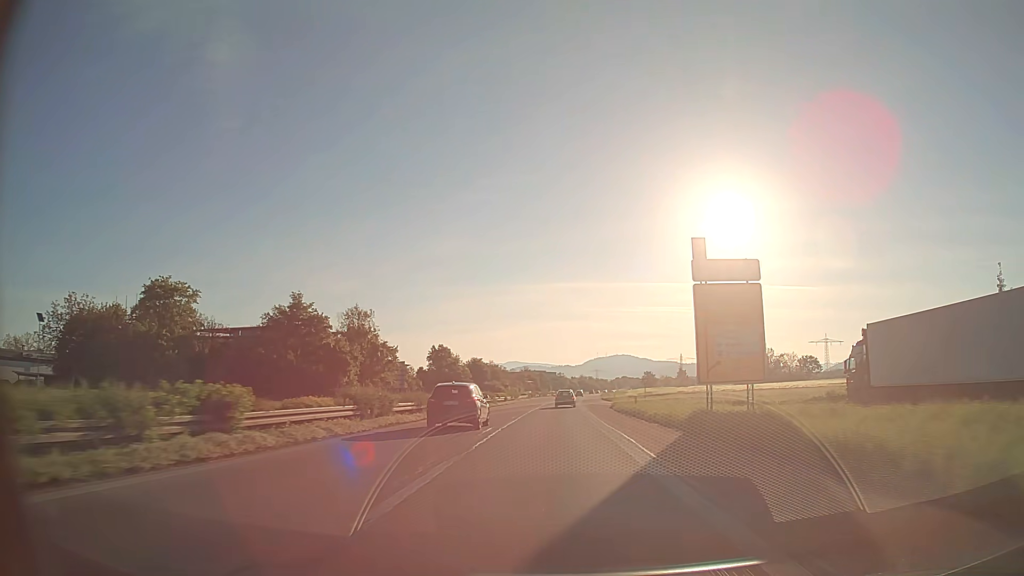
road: trunk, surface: asphalt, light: Day
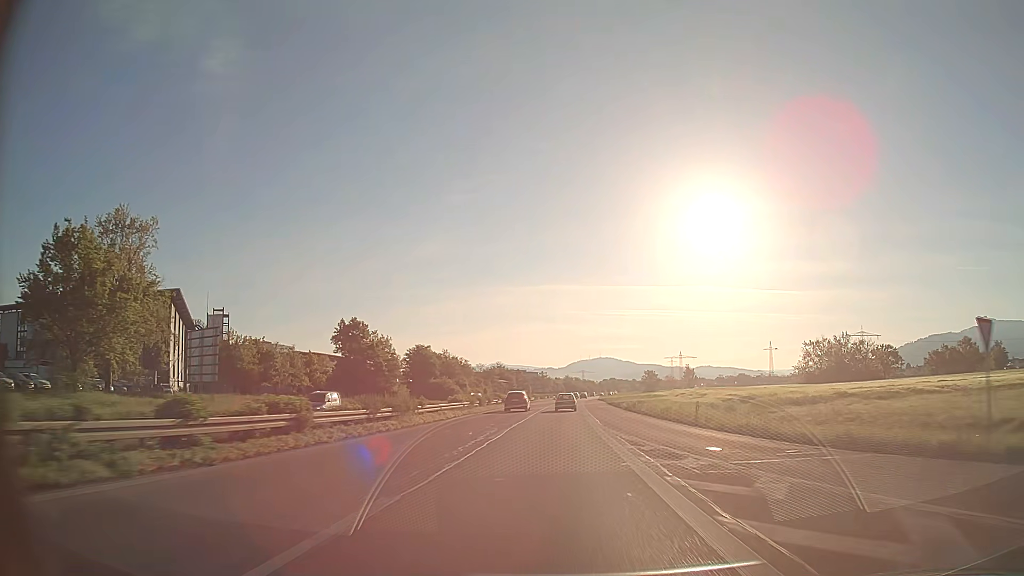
(+0.8, +60.2) m; +1°
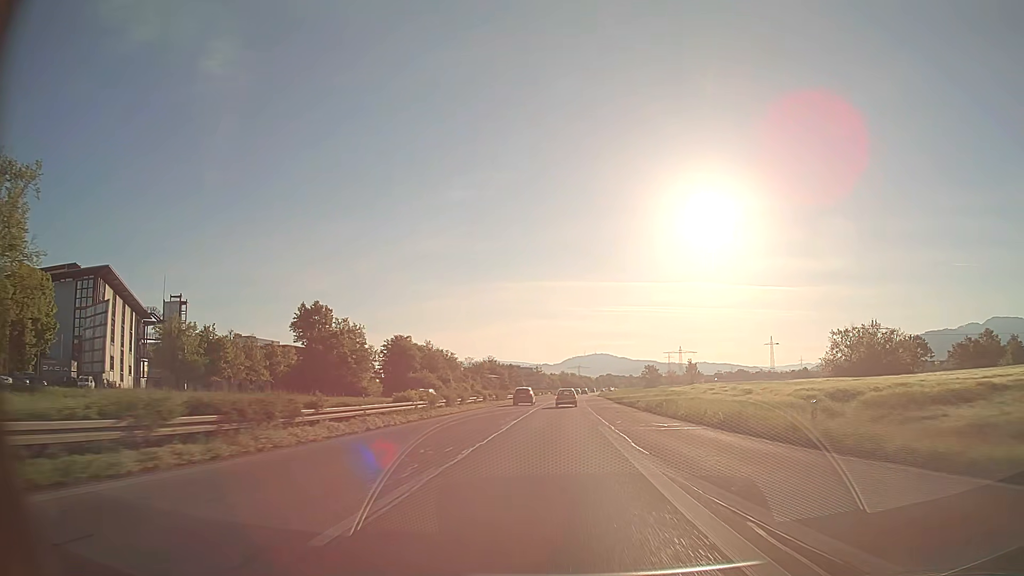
(+0.1, +15.0) m; 0°
(0, +10) (0, +20) (0, +30) (0, +40) (+1, +50) (+1, +60) (+1, +70) (+2, +80) (+2, +90) (+3, +100) m
